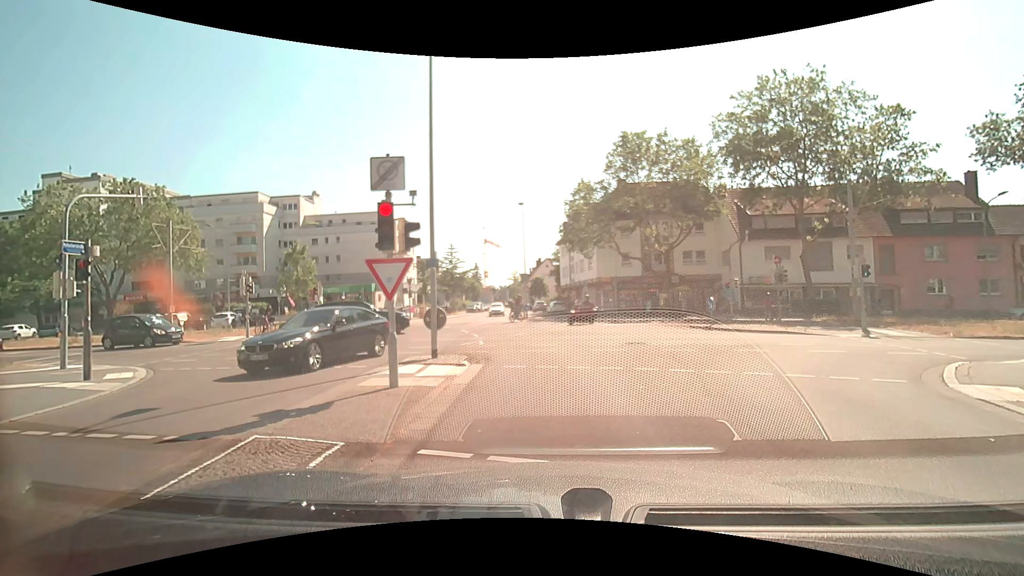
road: residential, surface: asphalt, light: Day
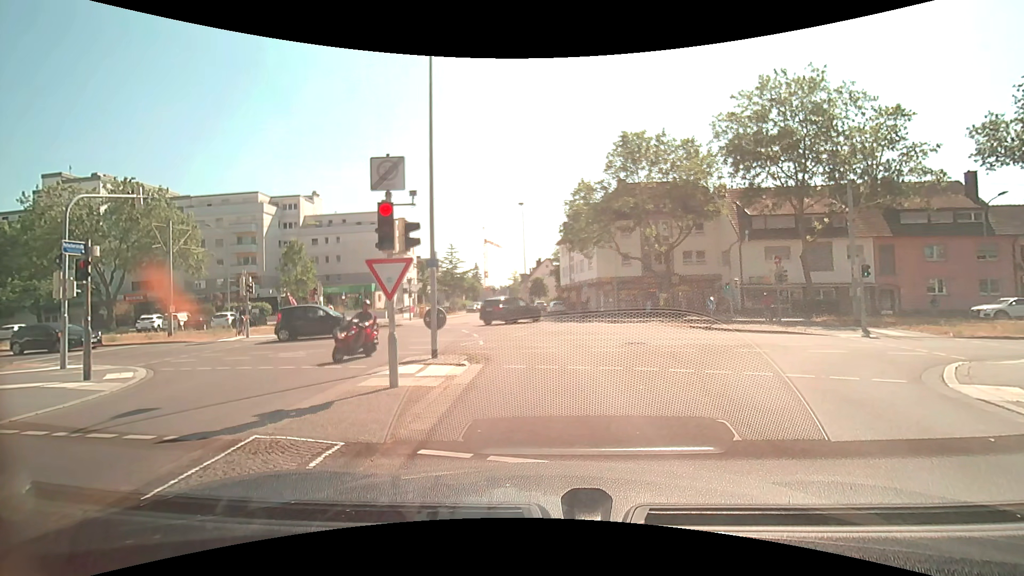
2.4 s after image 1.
(0.0, 0.0) m; 0°
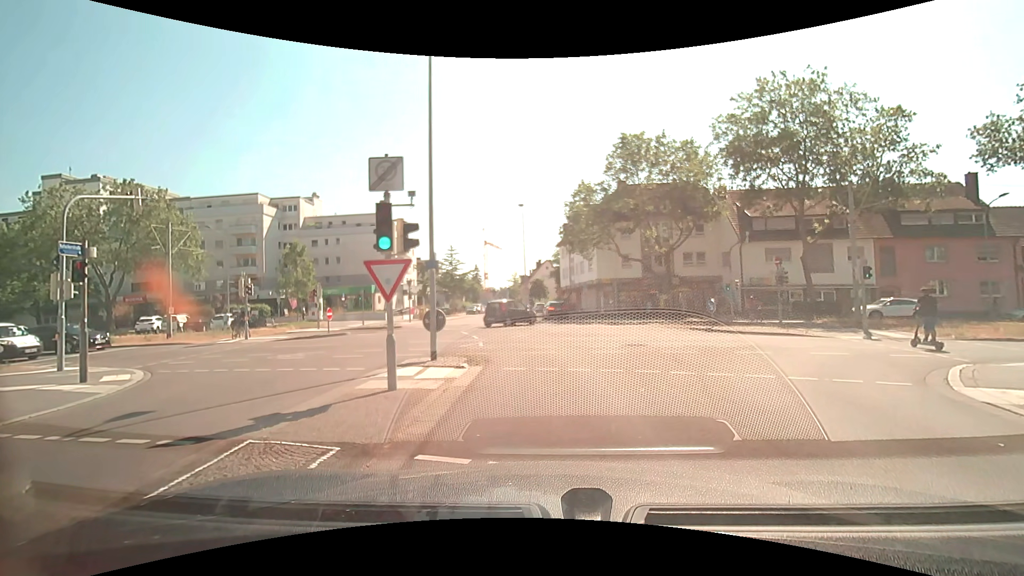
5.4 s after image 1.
(0.0, +0.1) m; 0°
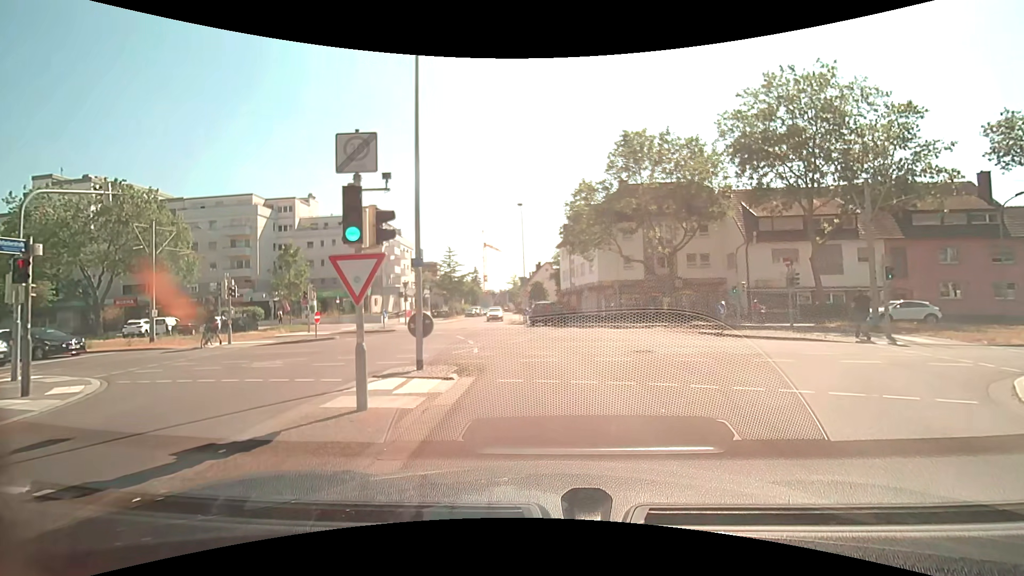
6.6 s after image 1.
(0.0, +1.6) m; 0°
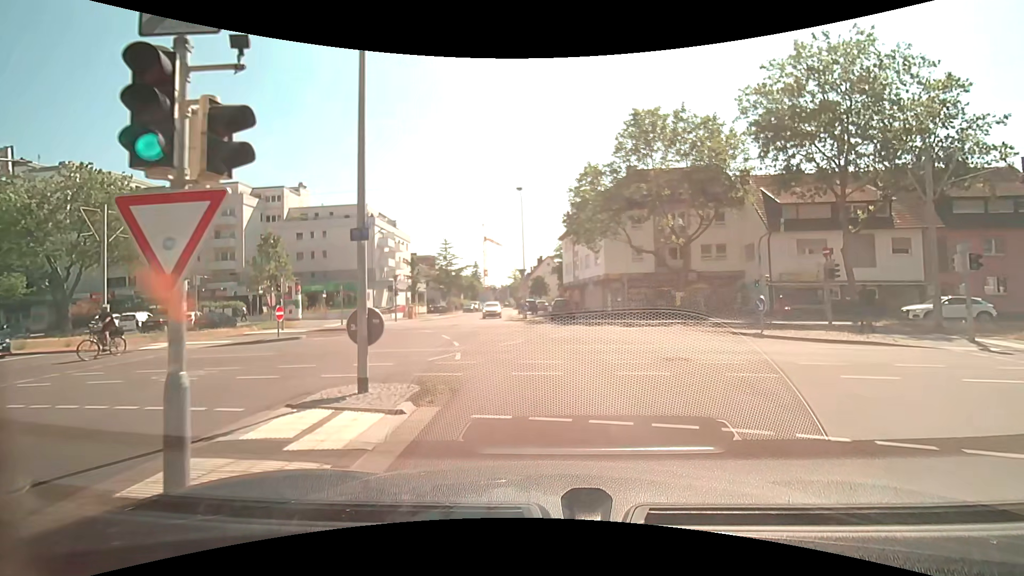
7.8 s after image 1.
(+0.1, +3.8) m; +2°
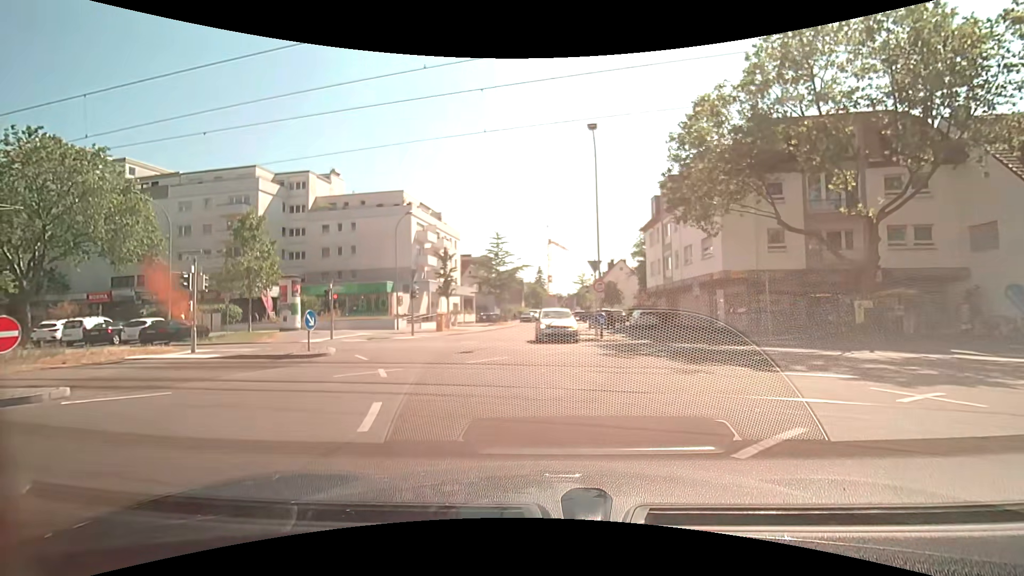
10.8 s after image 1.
(-0.8, +13.6) m; -7°
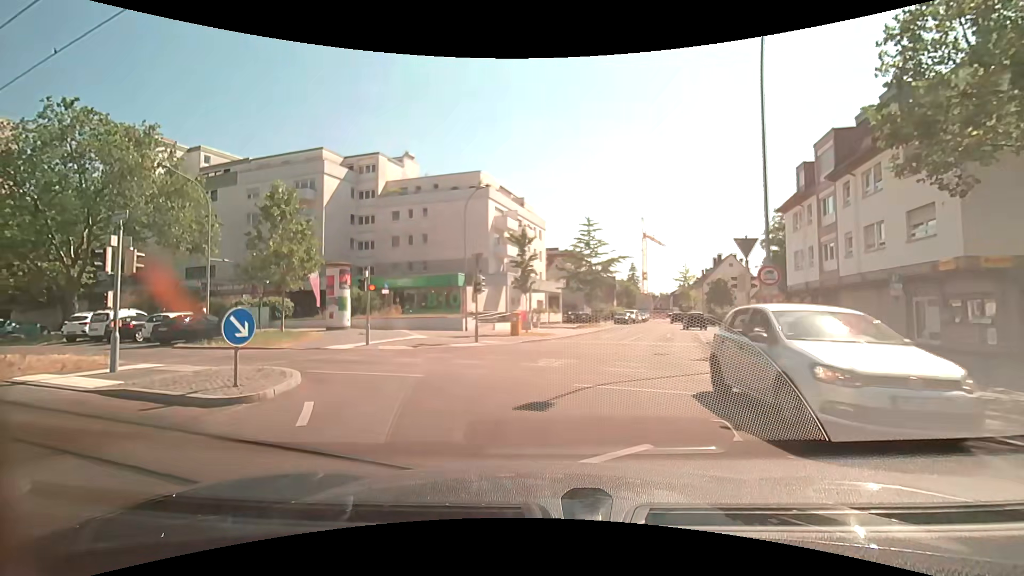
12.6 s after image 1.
(-1.0, +8.2) m; -11°
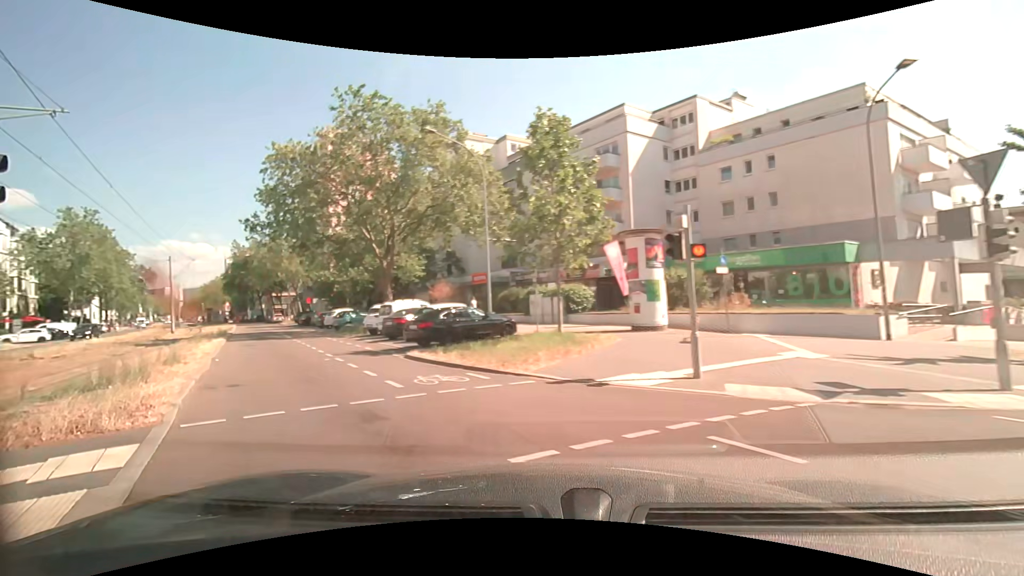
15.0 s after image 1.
(-3.0, +11.2) m; -37°
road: tertiary
